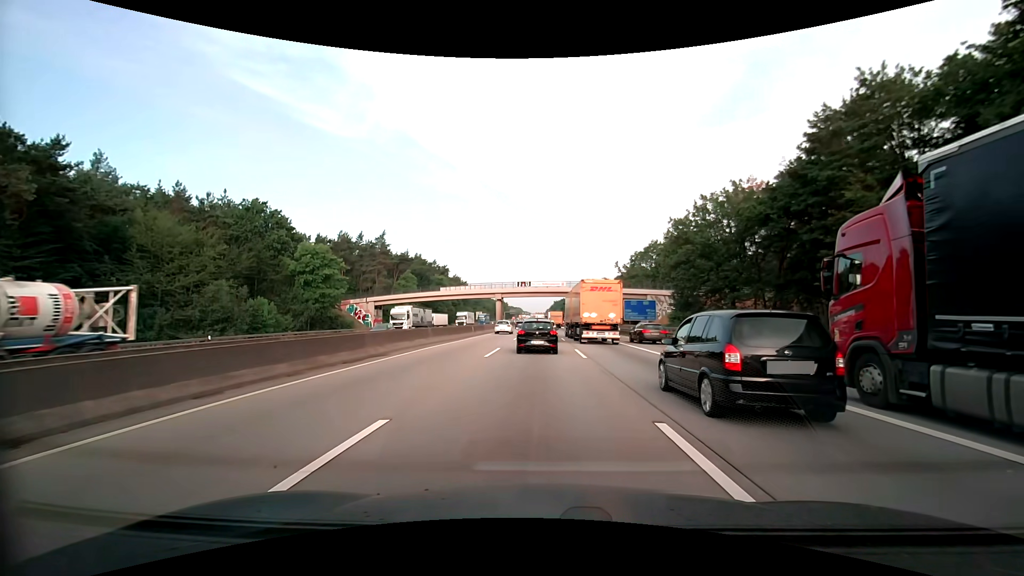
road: motorway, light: Day
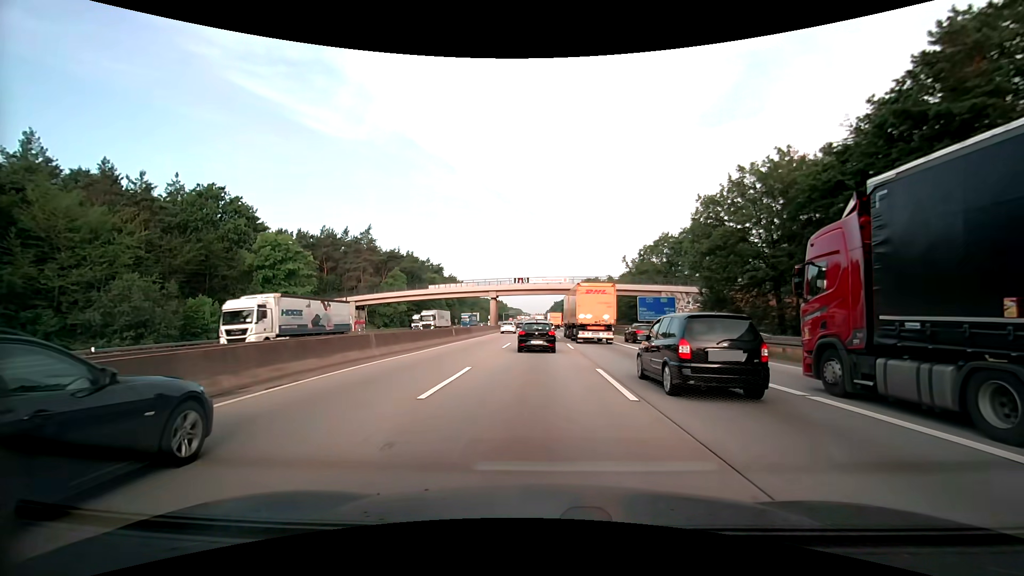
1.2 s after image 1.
(-0.1, +10.3) m; -1°
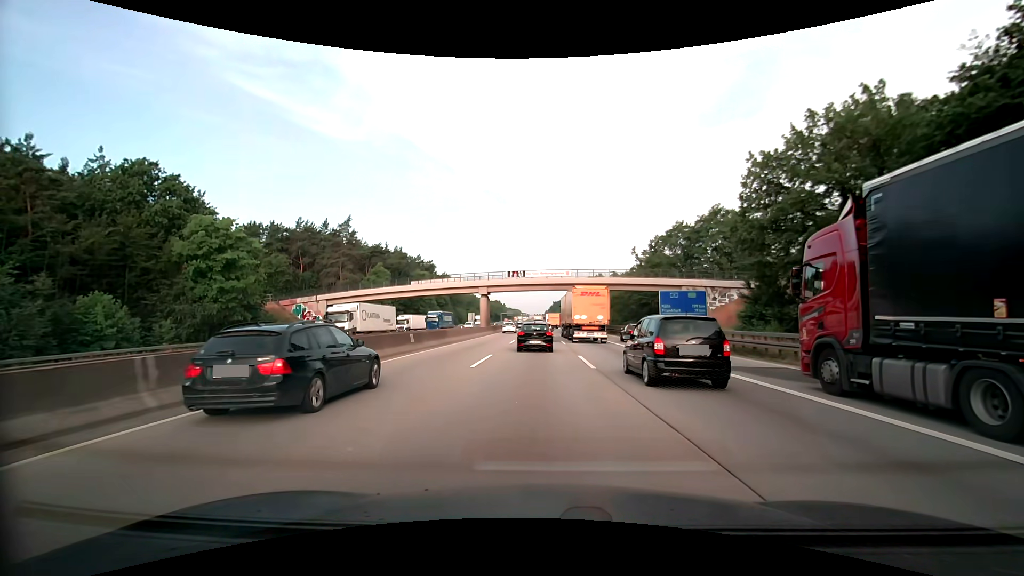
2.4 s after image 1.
(0.0, +11.6) m; 0°
(0, +10) (0, +20) (0, +30) (0, +40) (0, +50) (0, +60) (0, +70) (0, +80) (0, +90) (0, +100) m
